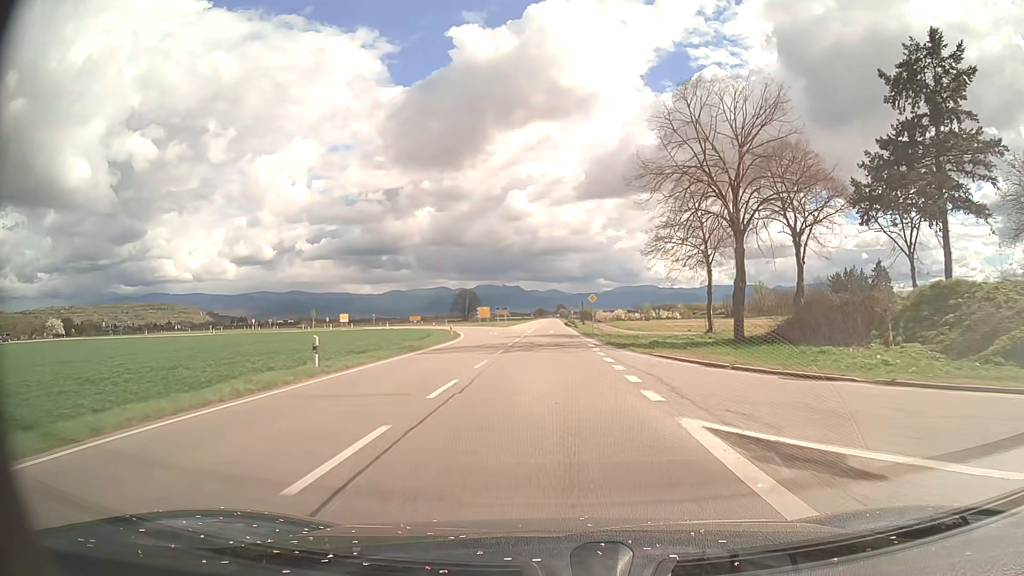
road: primary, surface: asphalt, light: Day
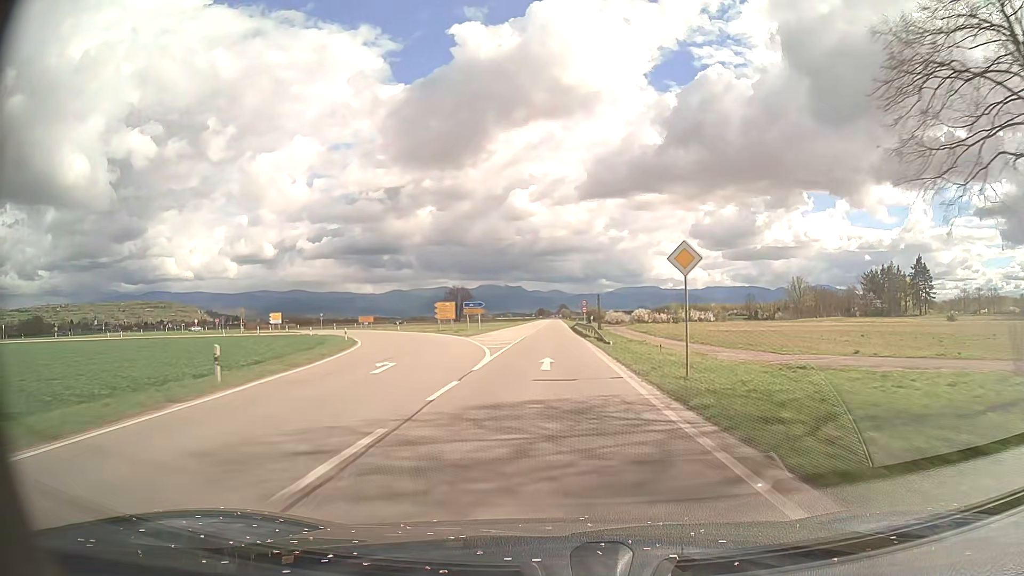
(+0.1, +36.3) m; 0°
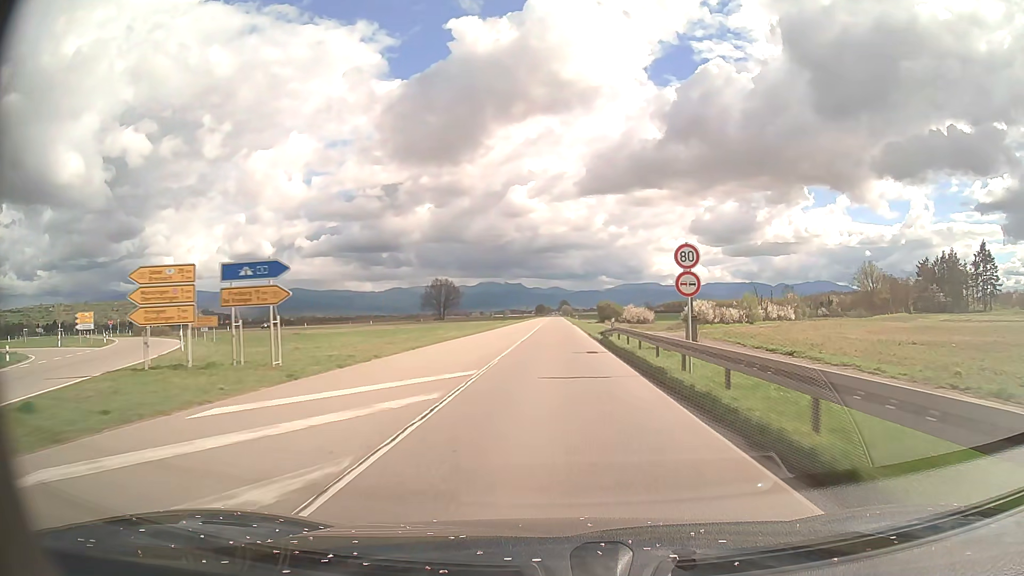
(-0.1, +48.0) m; 0°
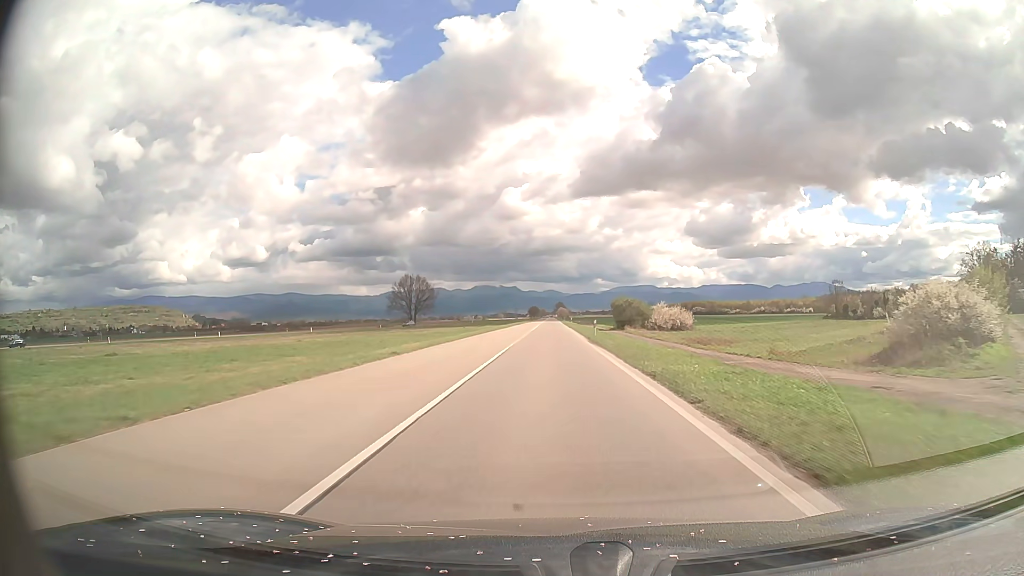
(+0.2, +48.2) m; 0°
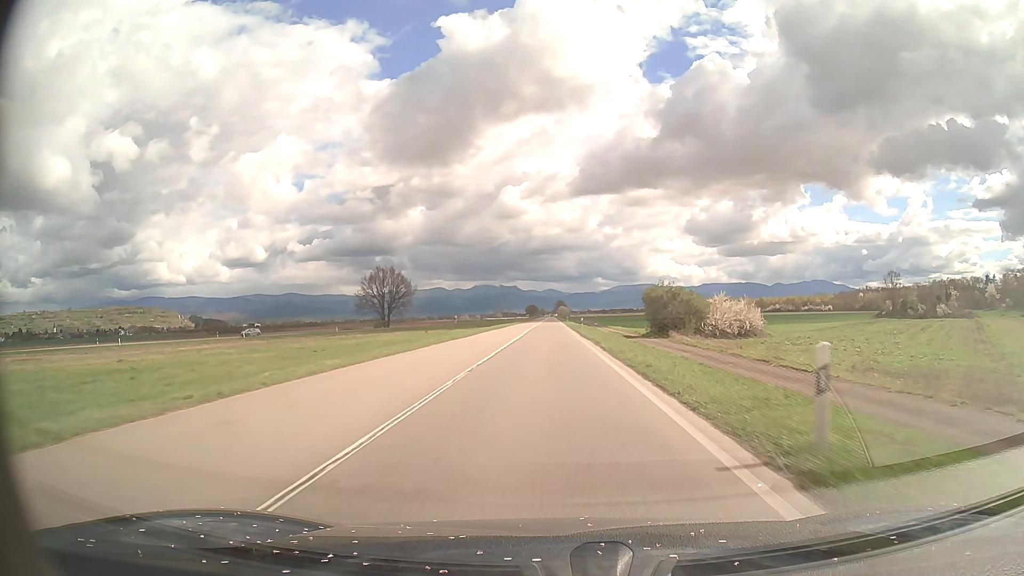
(+0.1, +36.3) m; 0°
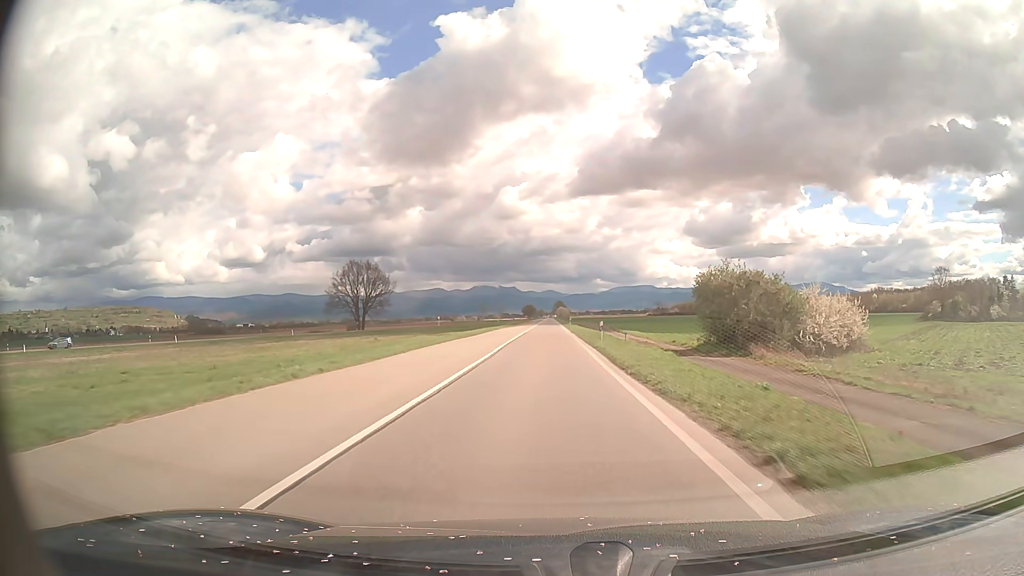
(0.0, +24.2) m; 0°
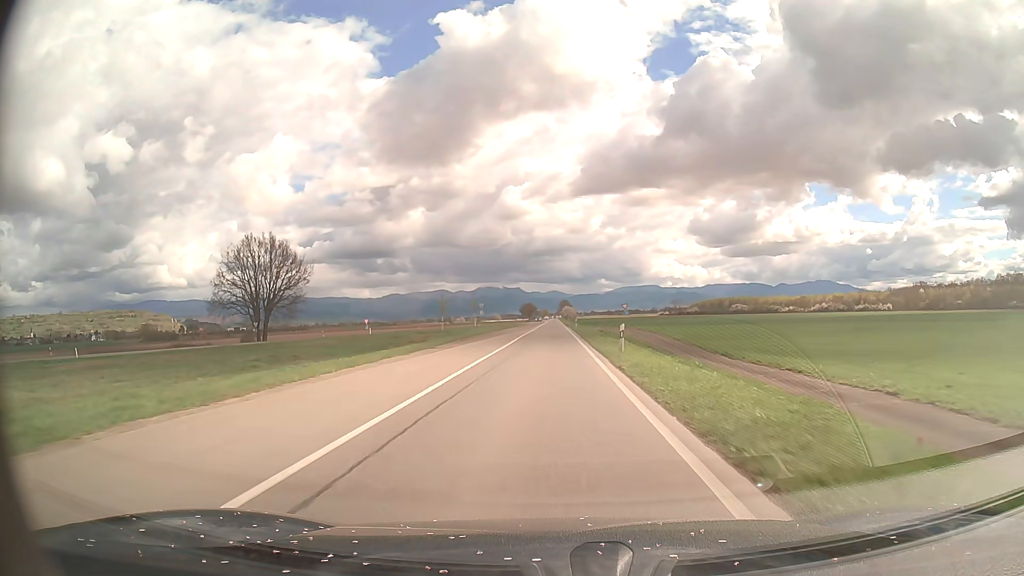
(-0.1, +60.5) m; 0°
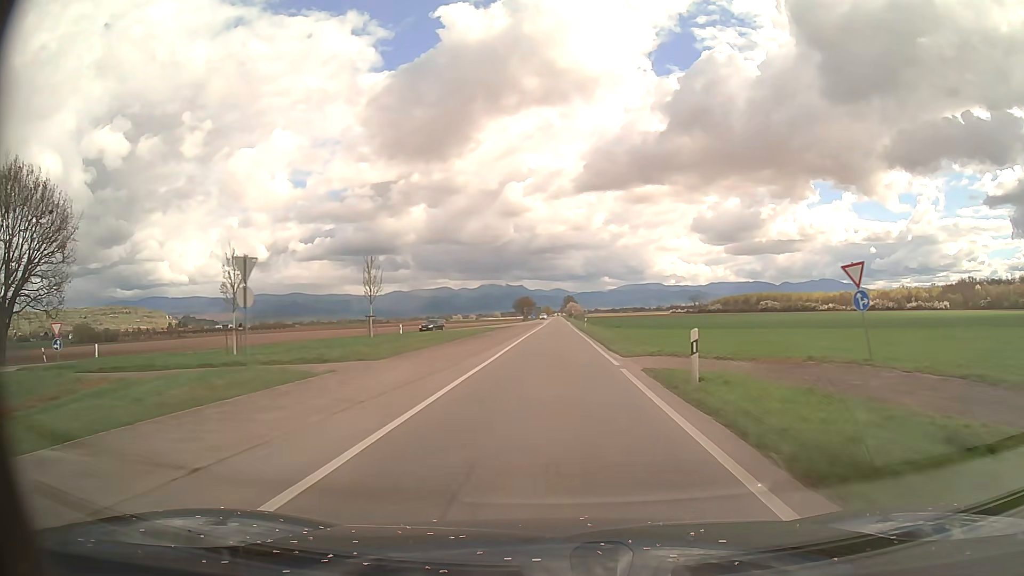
(-0.1, +60.4) m; 0°
(0, +10) (0, +20) (0, +30) (0, +40) (0, +50) (0, +60) (0, +70) (0, +80) (+1, +90) (+1, +100) m
